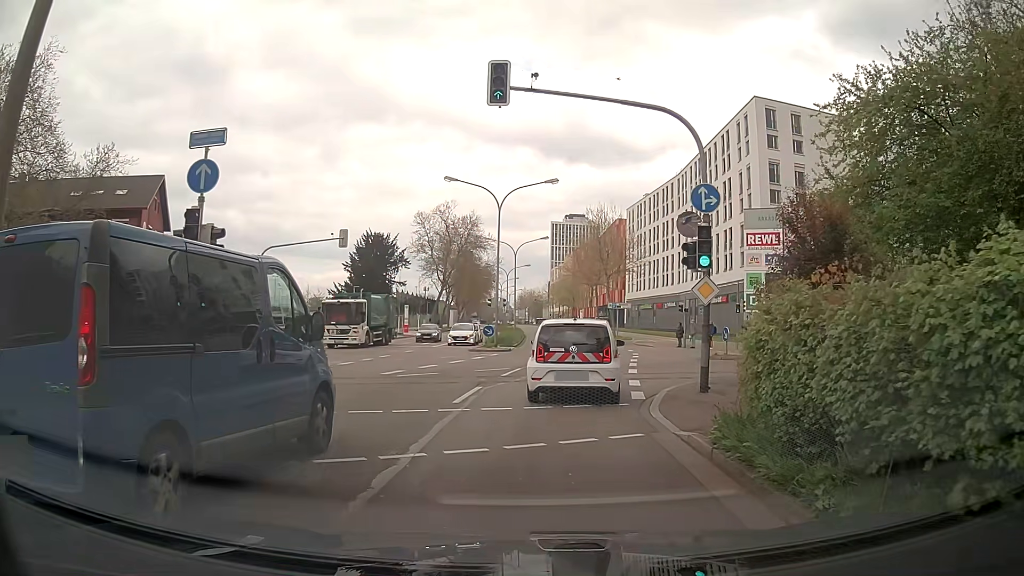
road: secondary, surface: asphalt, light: Day
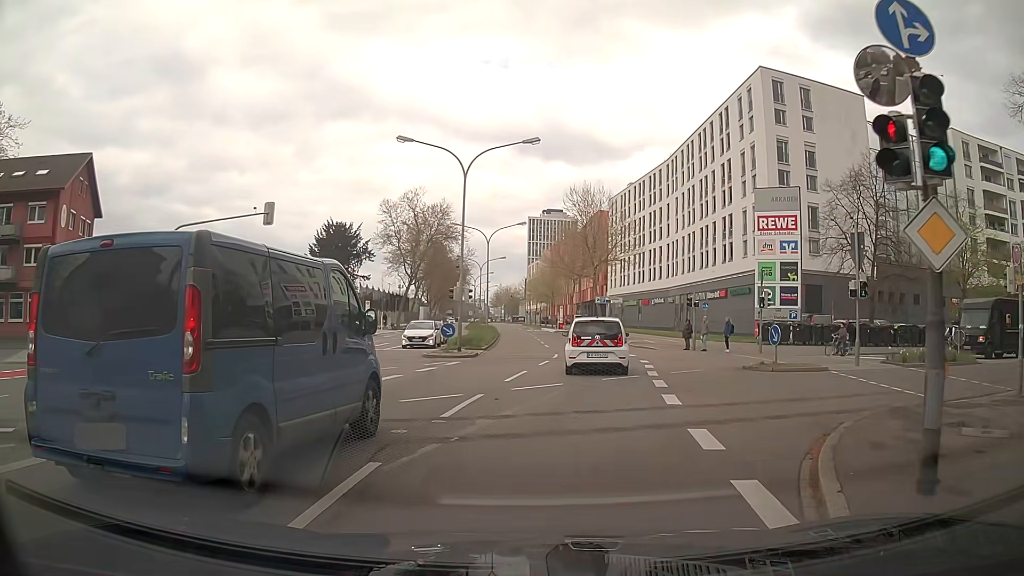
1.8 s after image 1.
(0.0, +8.7) m; 0°
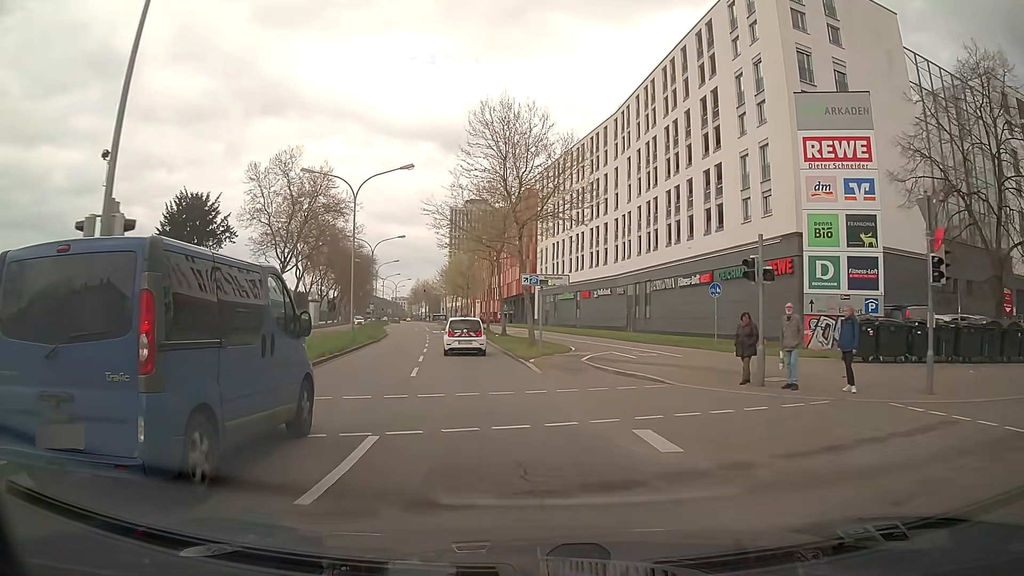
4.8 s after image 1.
(+2.2, +21.8) m; +7°
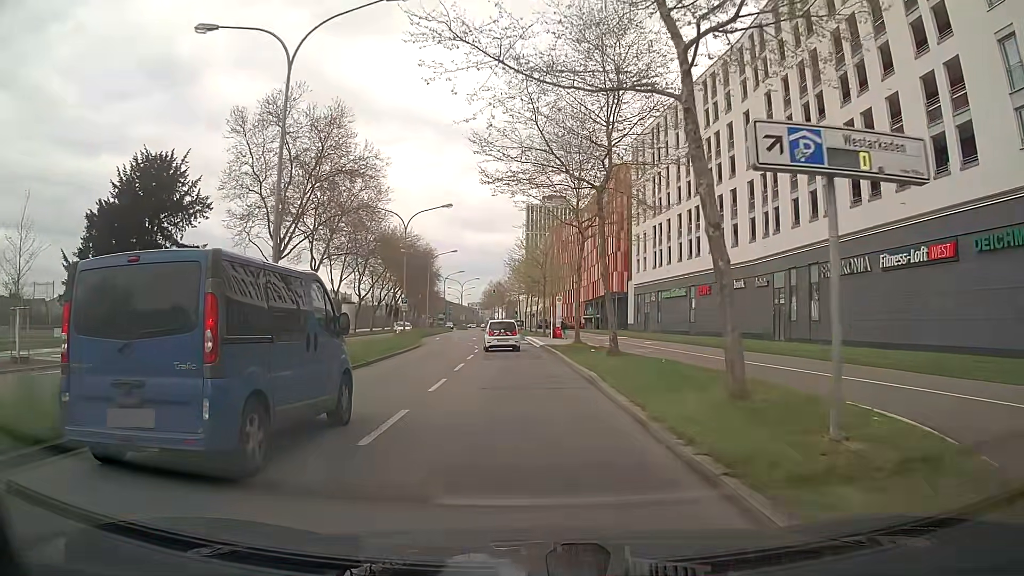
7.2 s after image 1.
(-1.8, +21.9) m; -7°
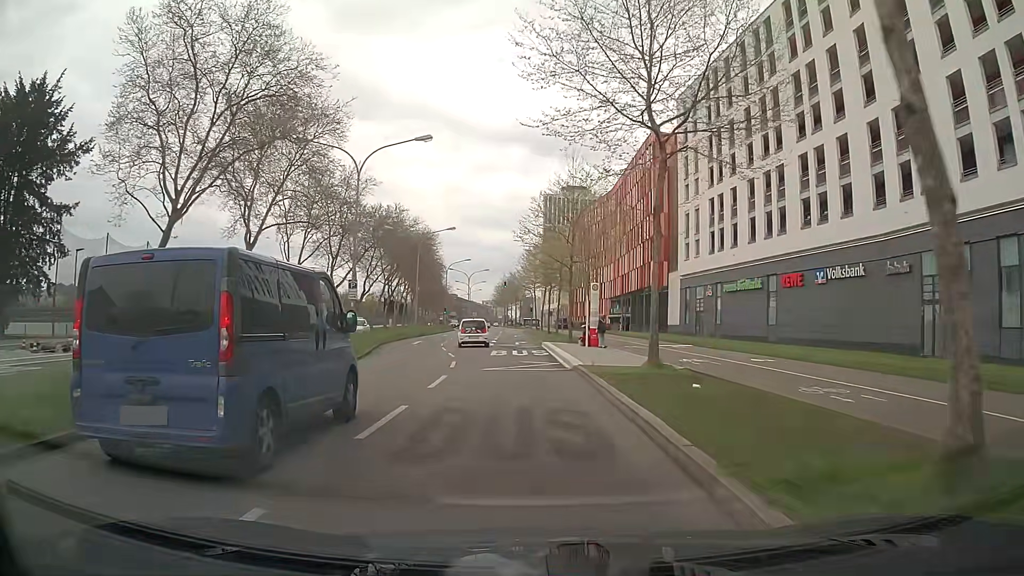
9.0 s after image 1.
(-0.2, +18.0) m; -1°
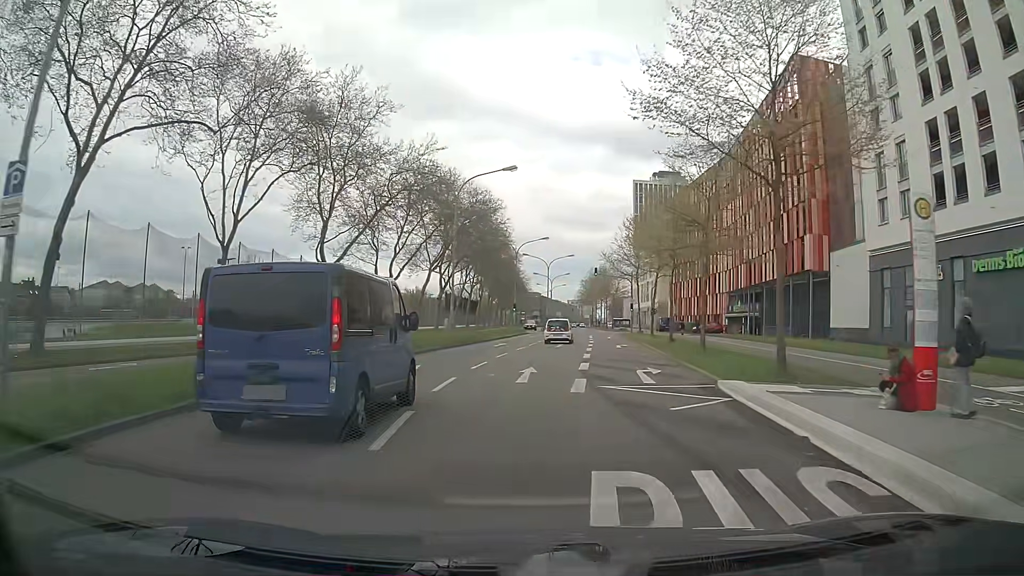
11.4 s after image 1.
(-1.3, +24.9) m; -7°
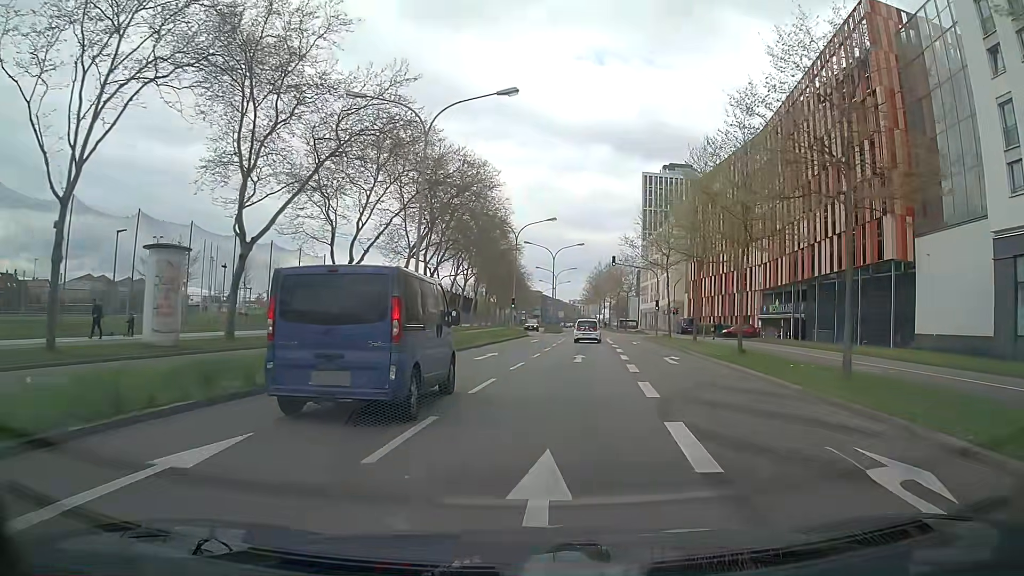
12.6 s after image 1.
(-0.1, +12.9) m; 0°
